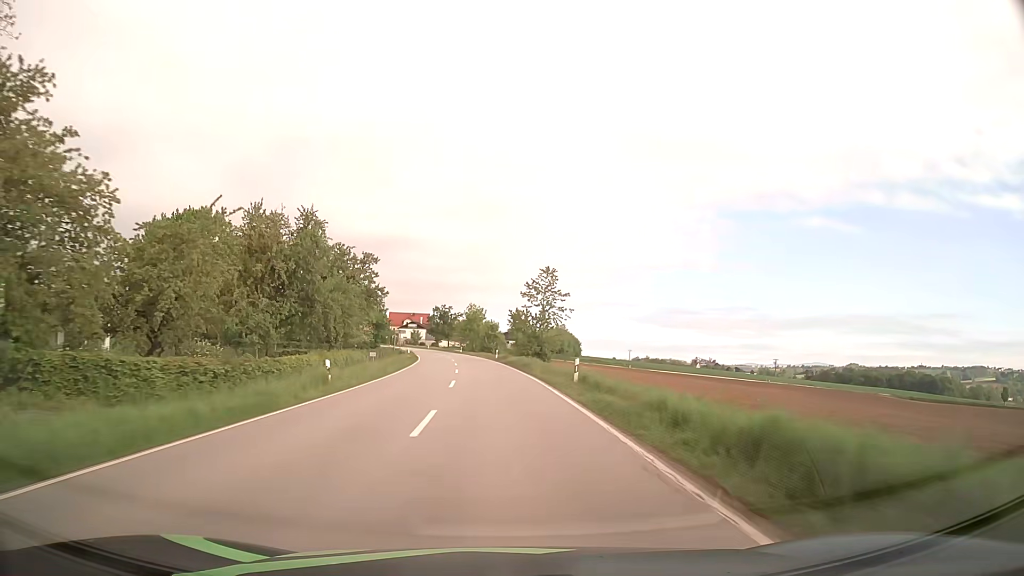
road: secondary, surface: asphalt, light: Day
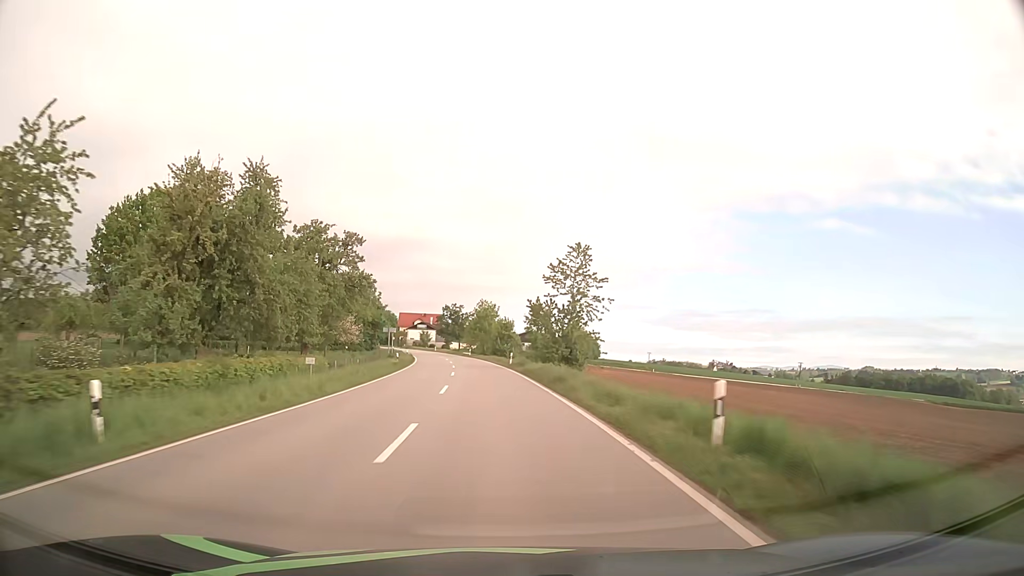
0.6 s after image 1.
(-0.1, +14.2) m; -1°
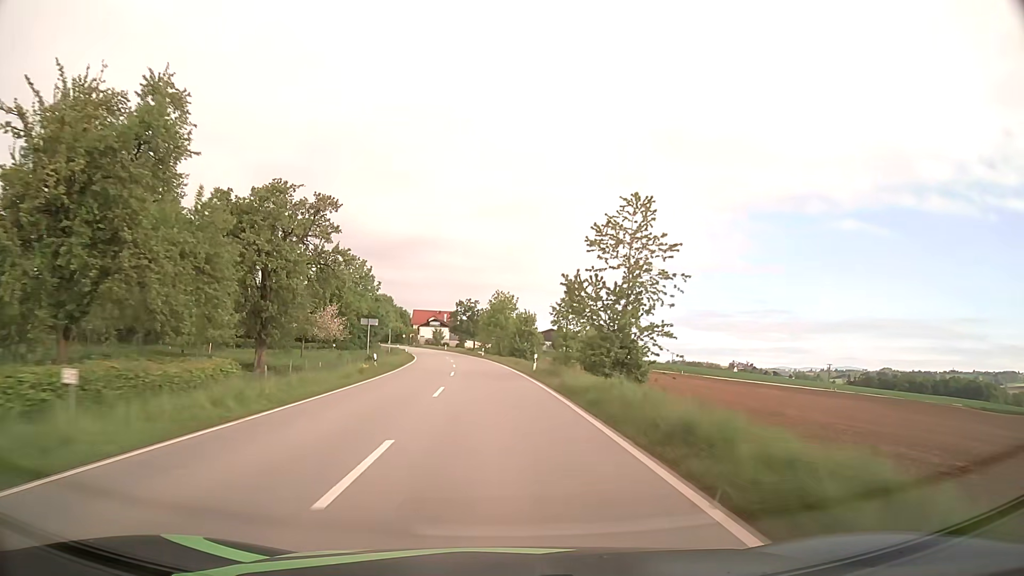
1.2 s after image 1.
(-0.2, +14.2) m; -2°
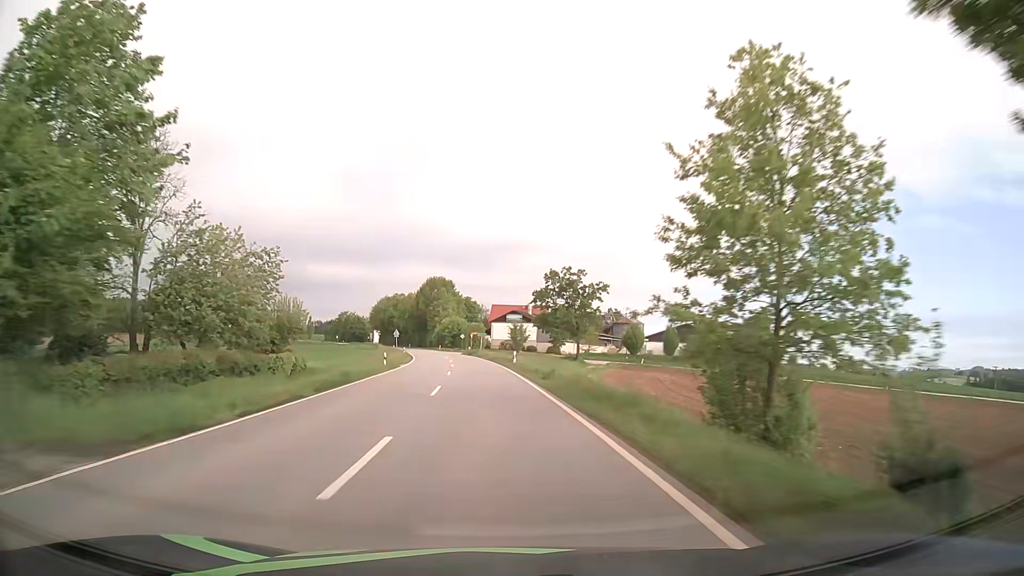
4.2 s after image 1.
(-4.8, +71.8) m; -8°
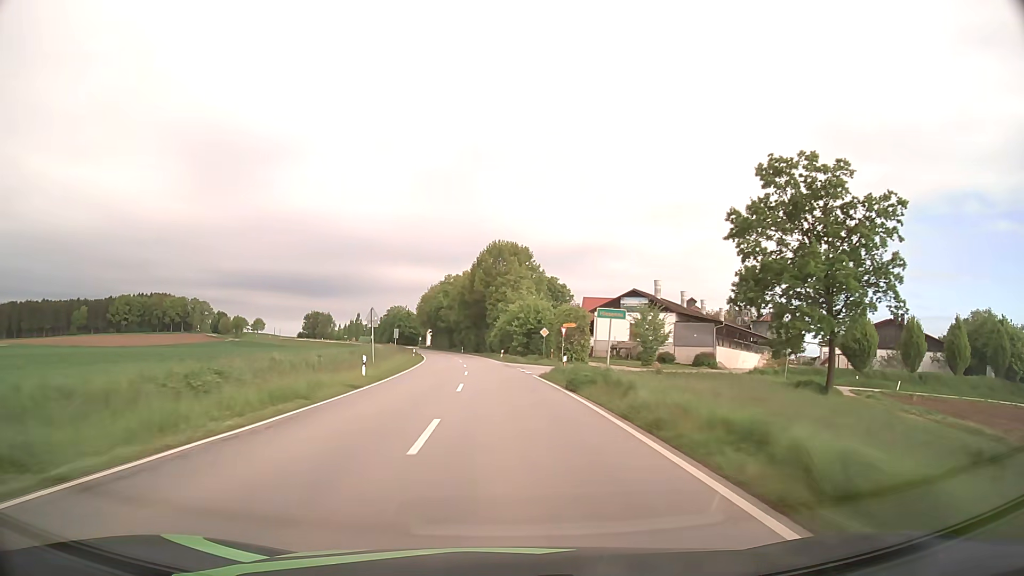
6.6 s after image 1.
(-3.8, +58.1) m; -7°
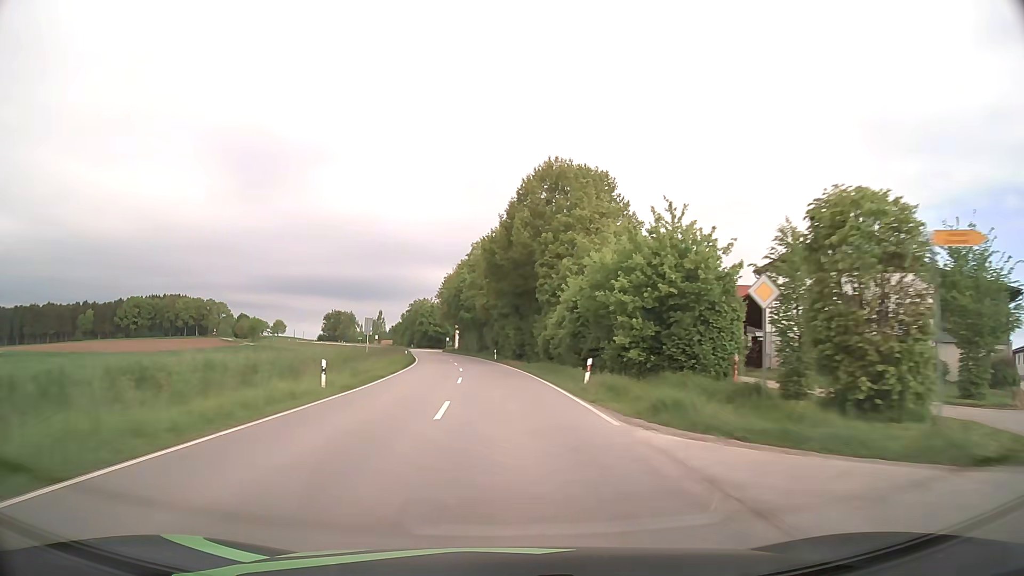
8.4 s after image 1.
(-1.5, +43.9) m; -4°
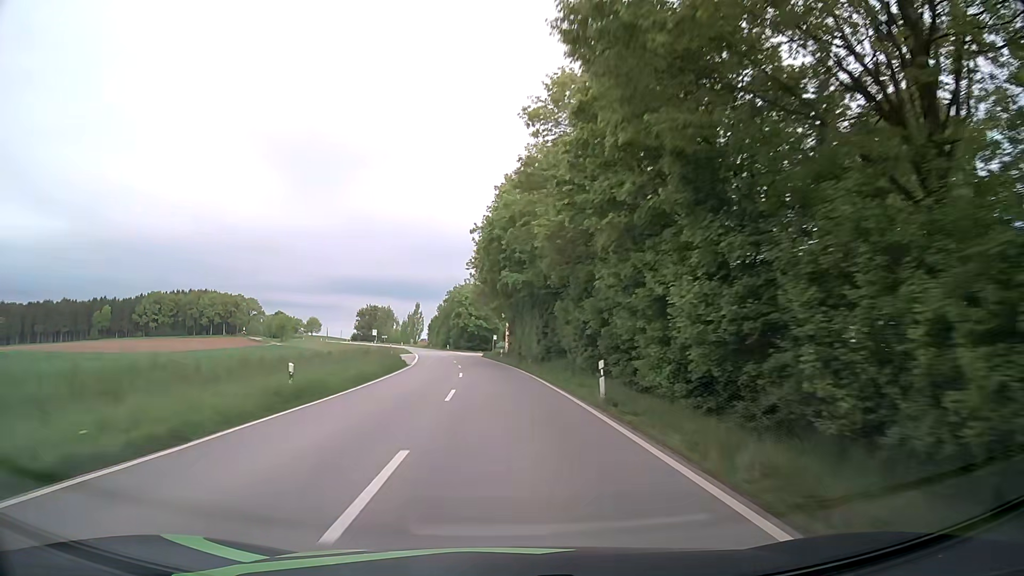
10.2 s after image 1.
(-2.0, +44.1) m; -5°
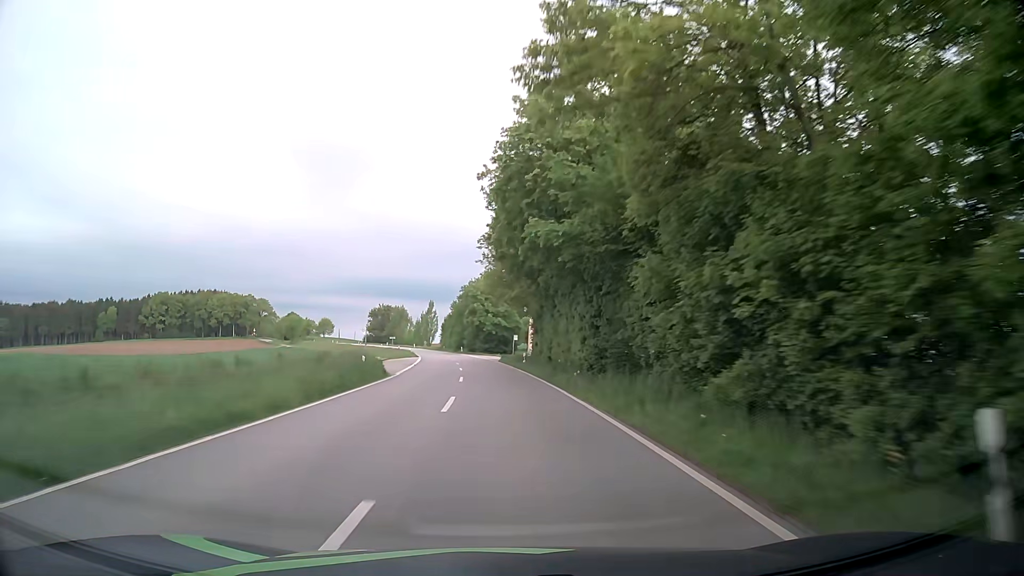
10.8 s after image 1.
(-0.2, +14.8) m; -2°
(0, +10) (0, +20) (-1, +30) (-2, +40) (-2, +50) (-3, +60) (-5, +70) (-6, +80) (-8, +90) (-9, +99) m
